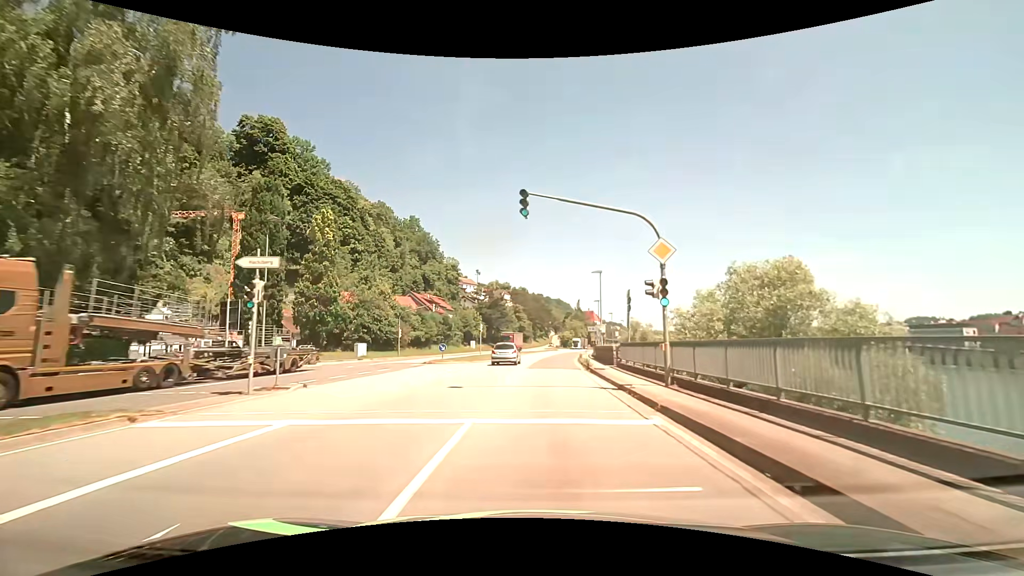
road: primary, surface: asphalt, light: Day
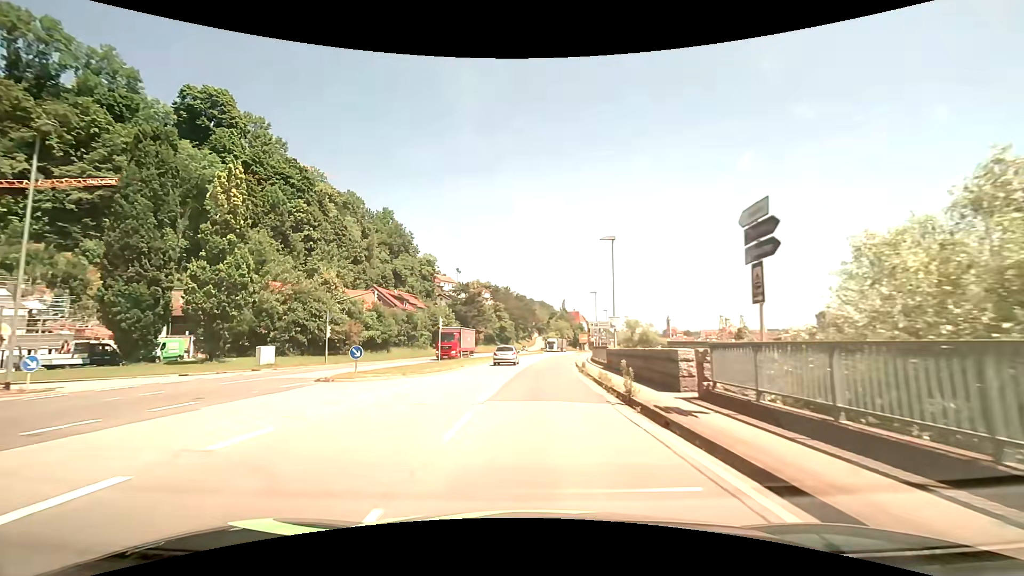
(+0.2, +15.3) m; +2°
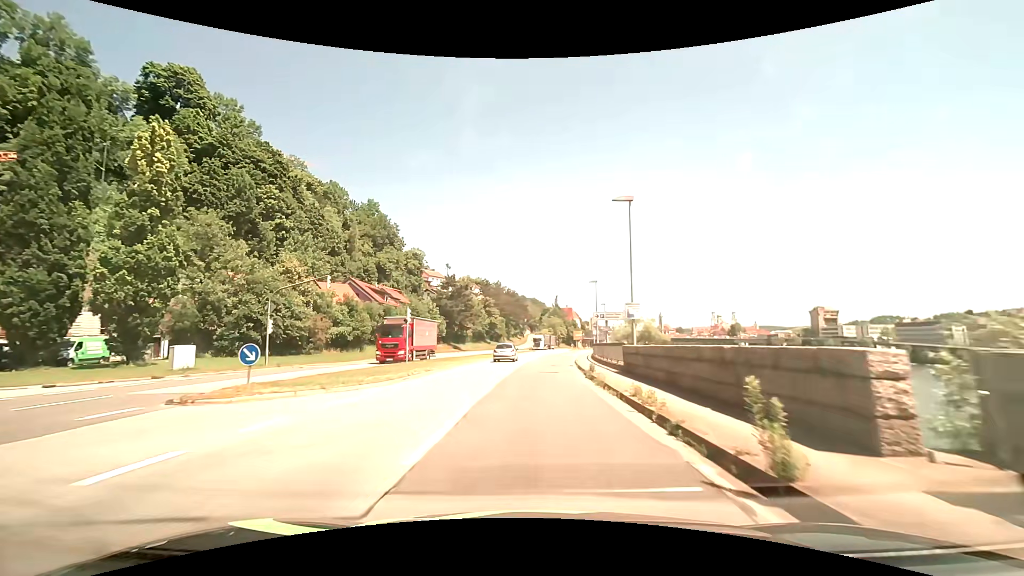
(0.0, +7.8) m; 0°
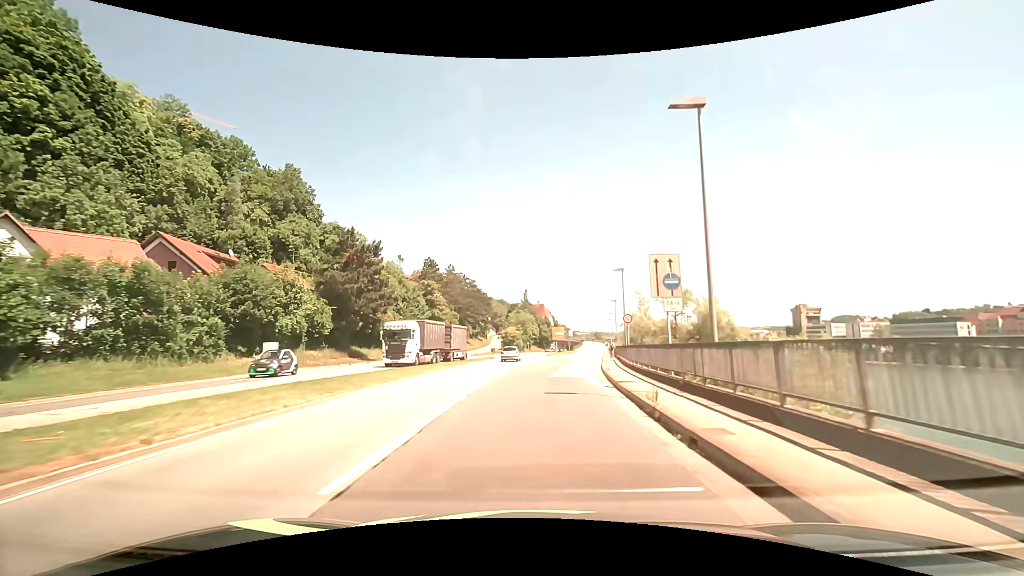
(+1.5, +39.7) m; +4°
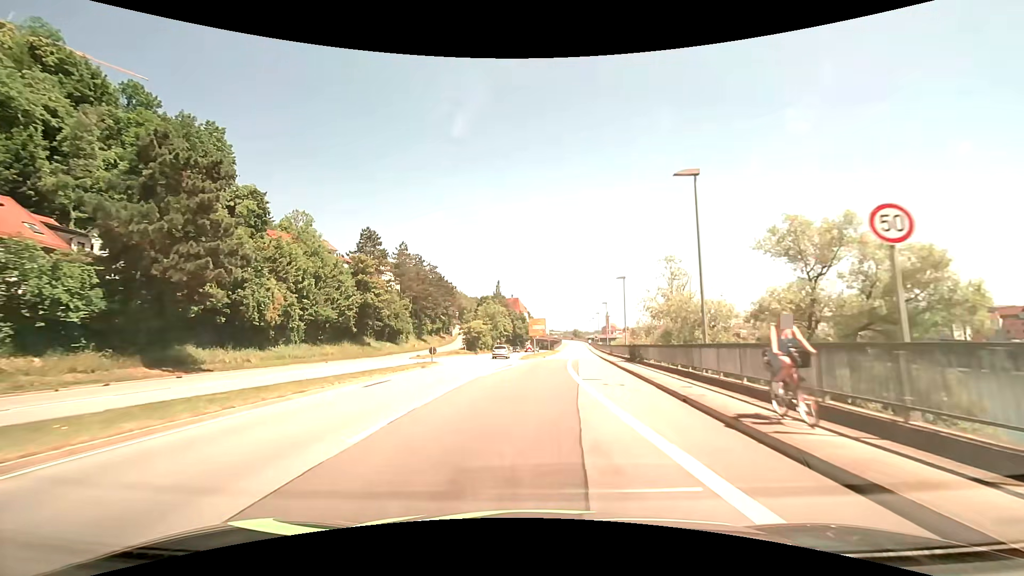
(+0.6, +24.5) m; +3°
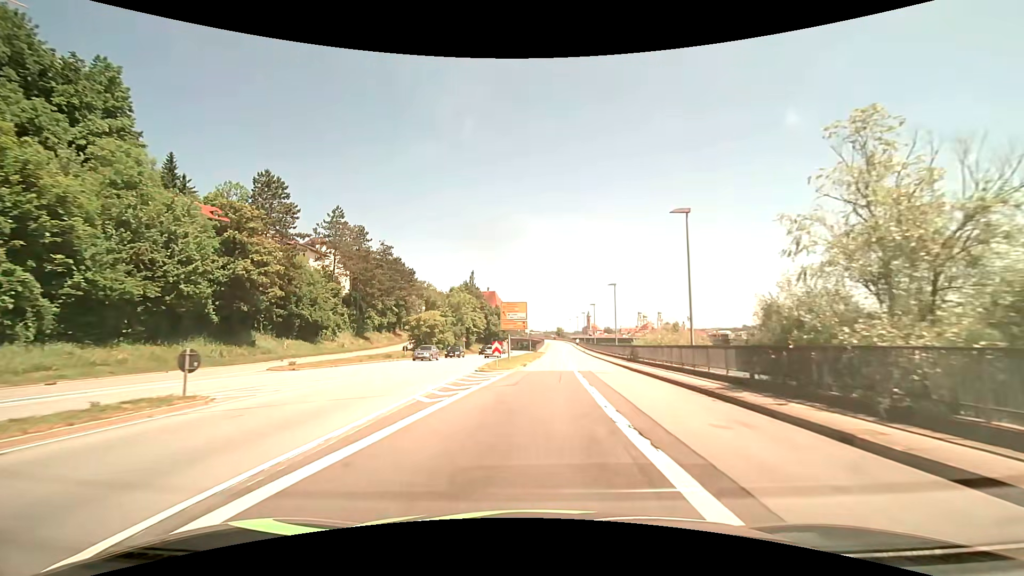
(+0.4, +25.0) m; +2°
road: primary_link
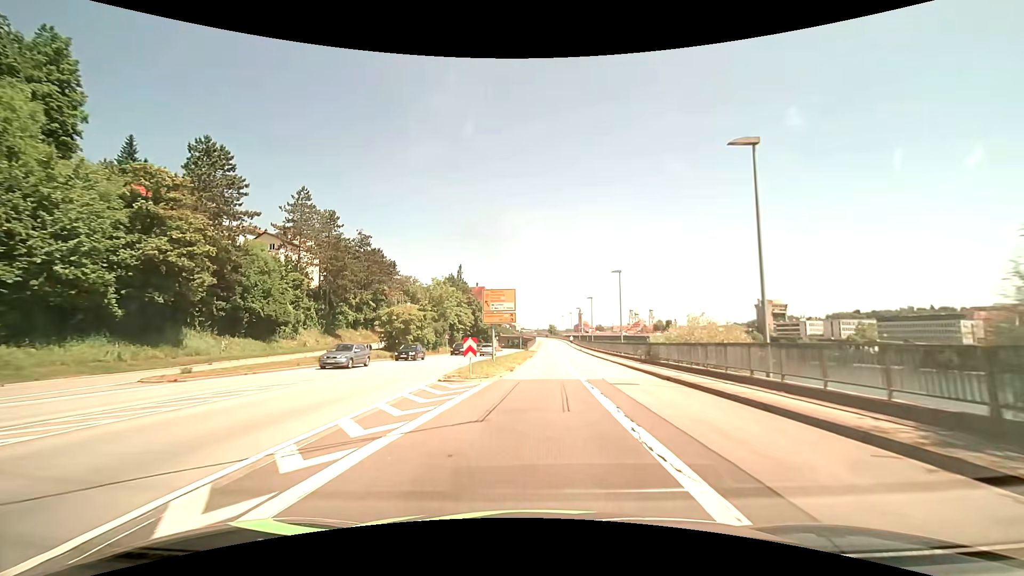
(+0.1, +8.3) m; +1°
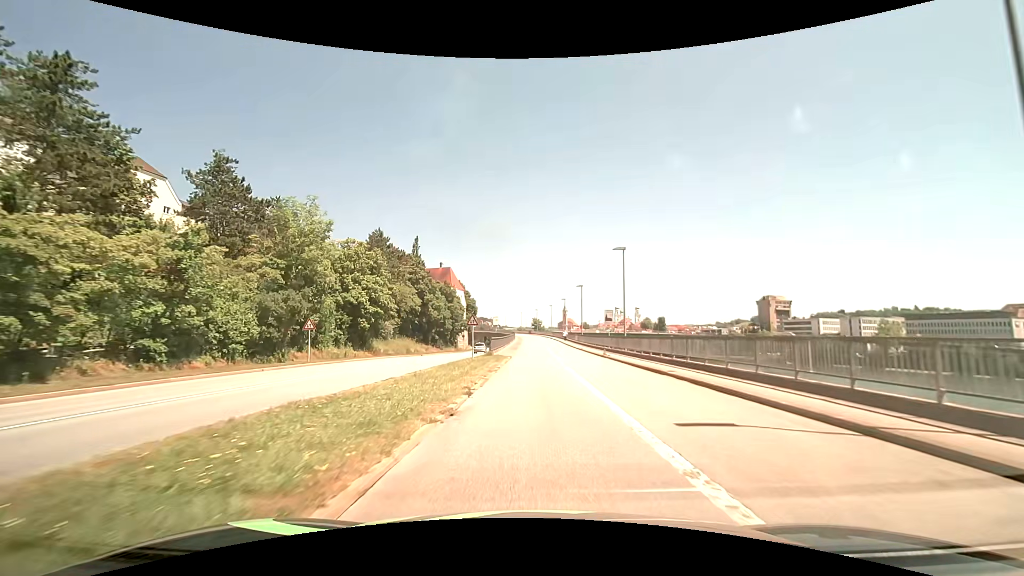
(+1.0, +39.0) m; +2°
(0, +10) (0, +20) (0, +30) (0, +40) (0, +50) (0, +60) (0, +70) (0, +80) (0, +90) (0, +100) m
